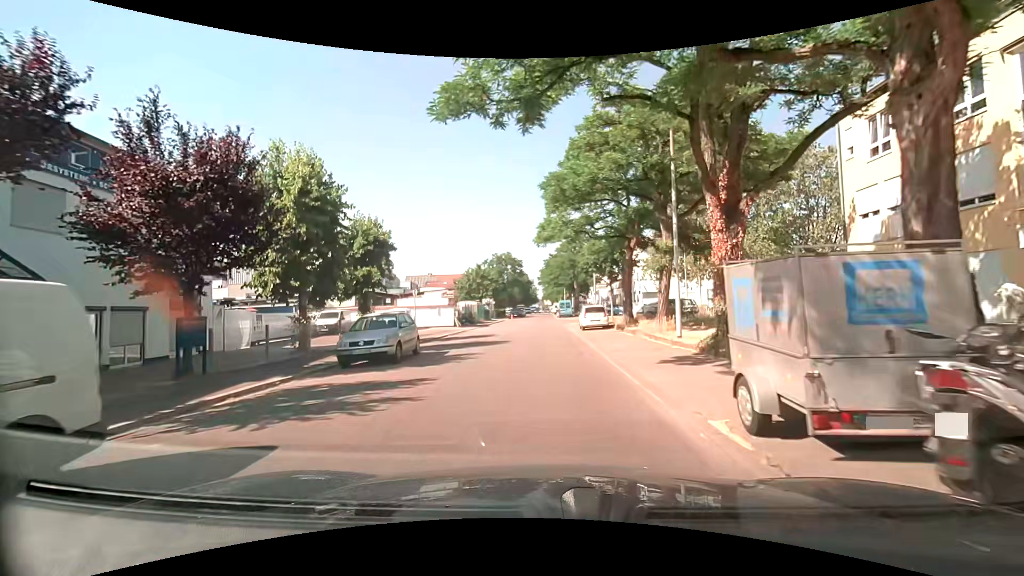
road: unclassified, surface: asphalt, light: Day
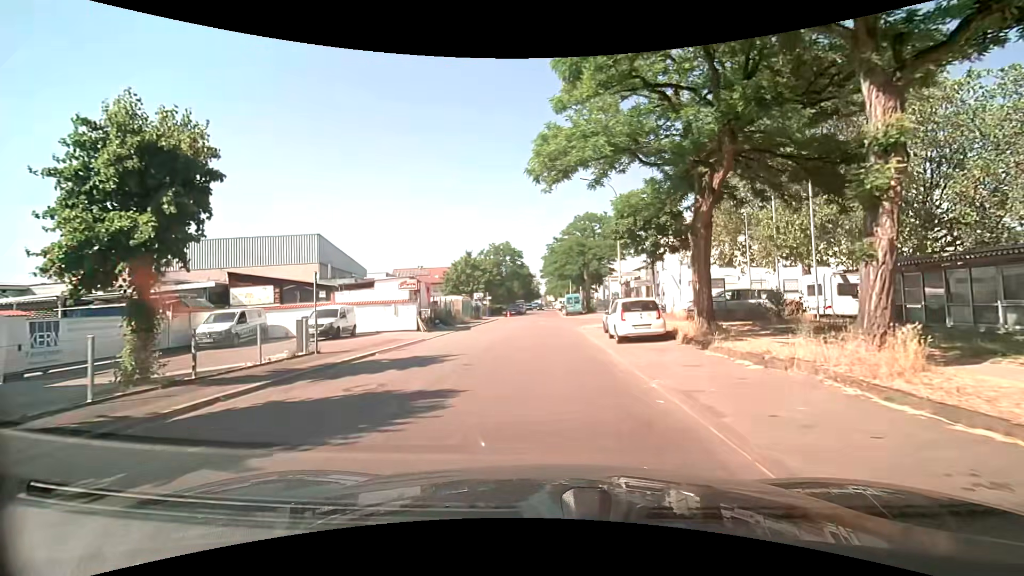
(-0.1, +13.3) m; -1°
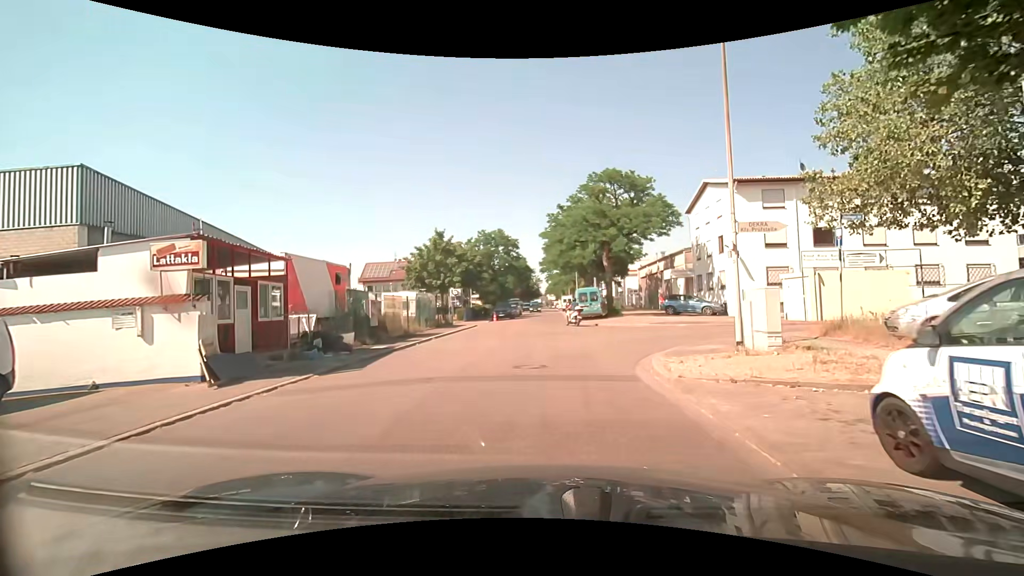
(+0.1, +18.6) m; +1°
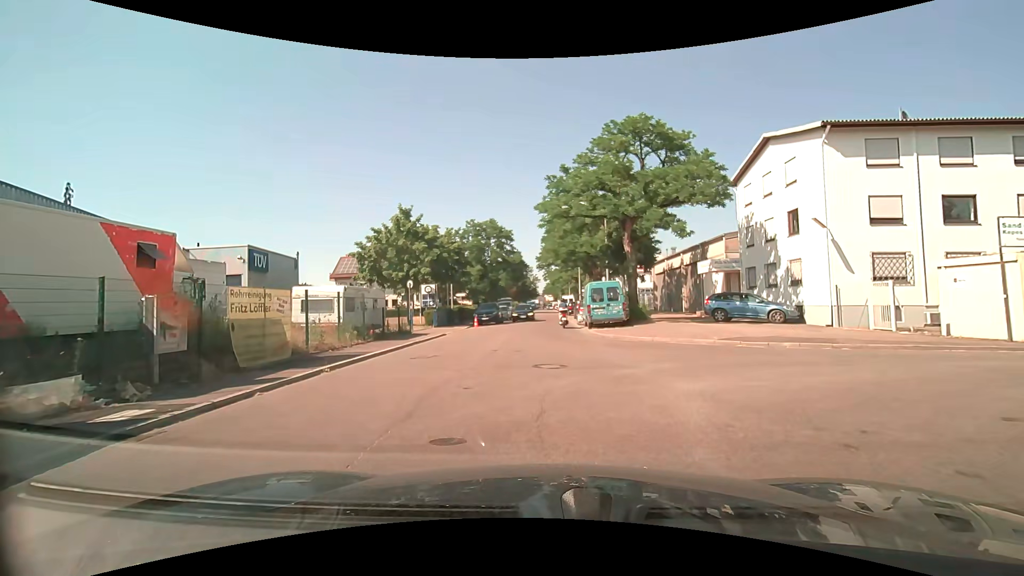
(-0.1, +11.4) m; 0°
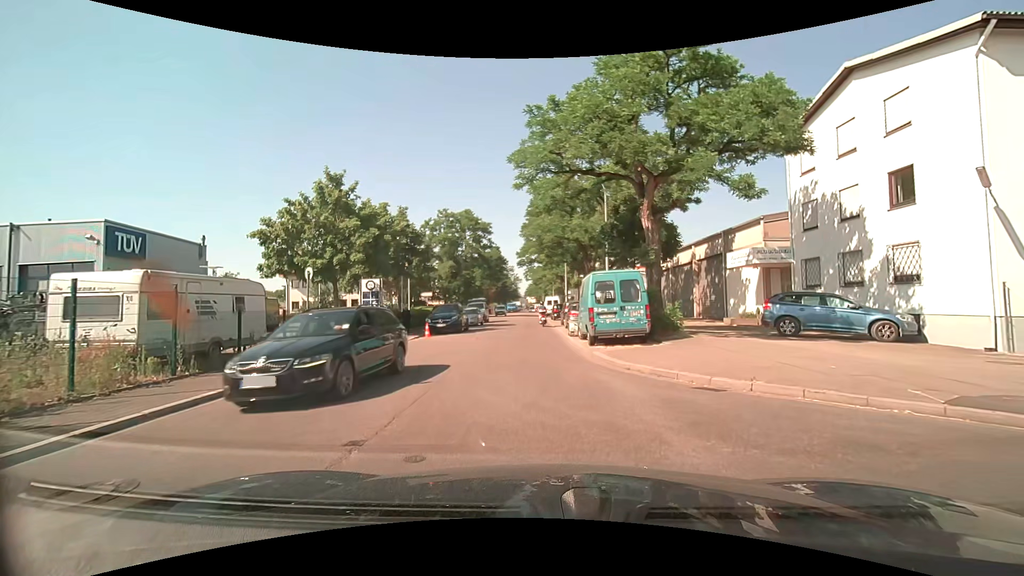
(+0.1, +10.0) m; +3°
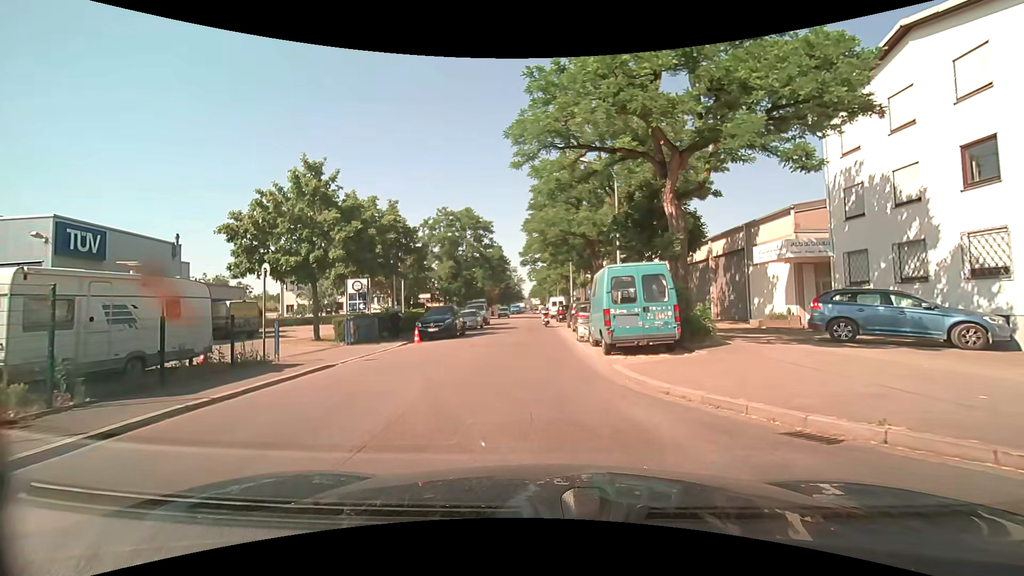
(-0.1, +3.0) m; -1°
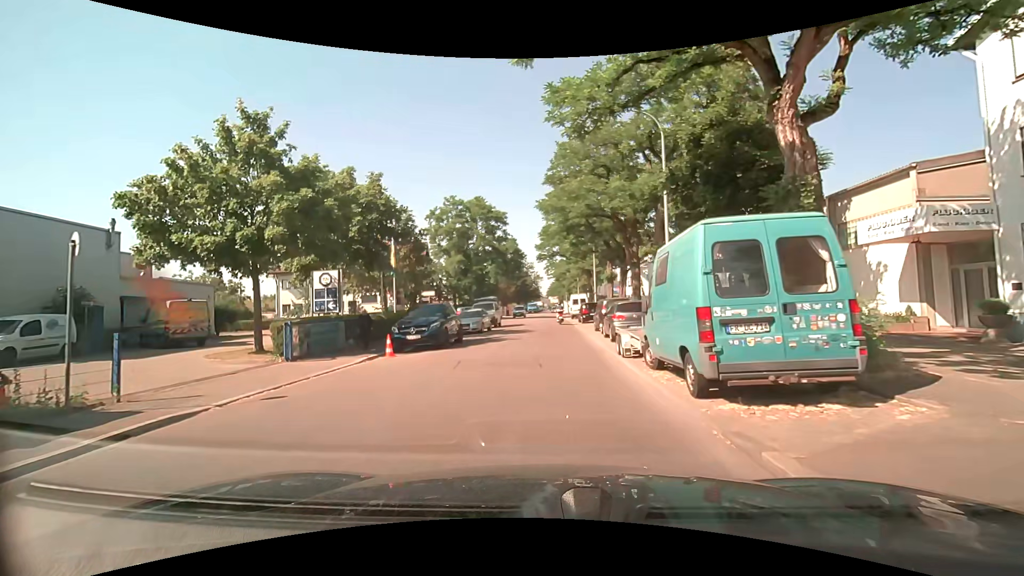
(-0.2, +6.7) m; -2°
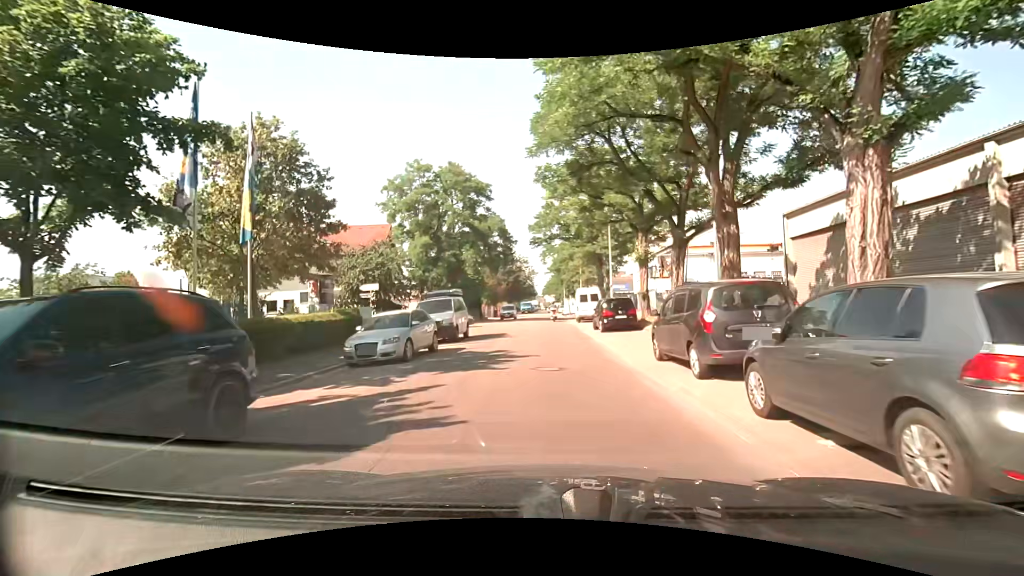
(-0.3, +15.4) m; -1°
(0, +10) (0, +20) (0, +30) (+1, +40) (+1, +50) (+1, +60) (+1, +70) (+1, +80) (+2, +90) (+2, +100) m
